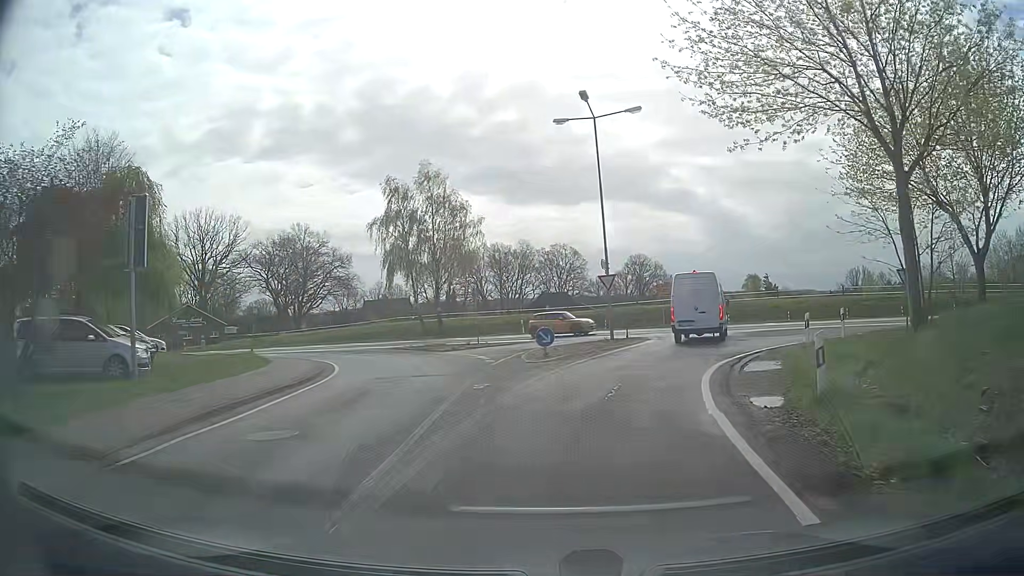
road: secondary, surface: asphalt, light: Day
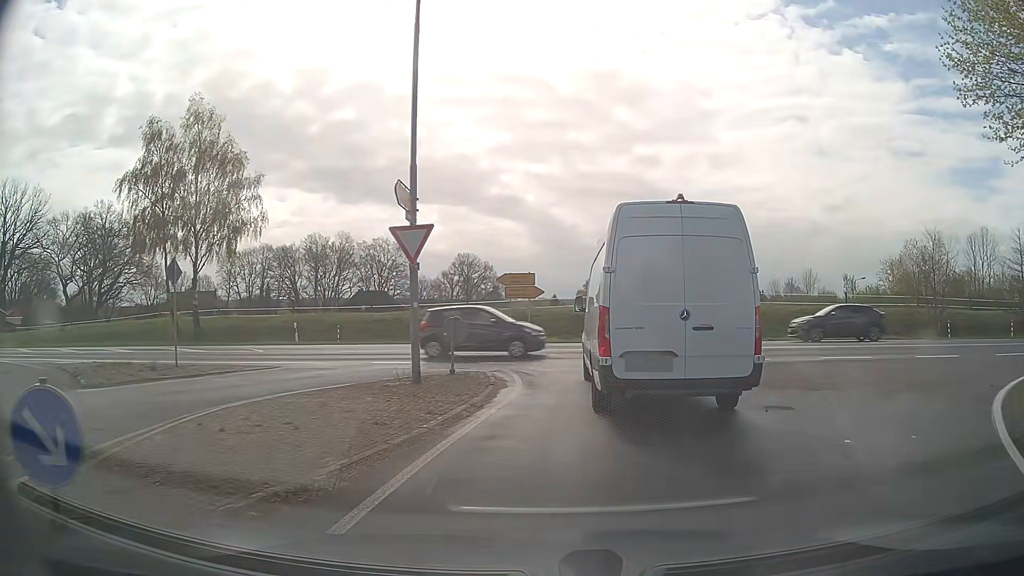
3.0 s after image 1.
(+1.4, +16.8) m; +14°
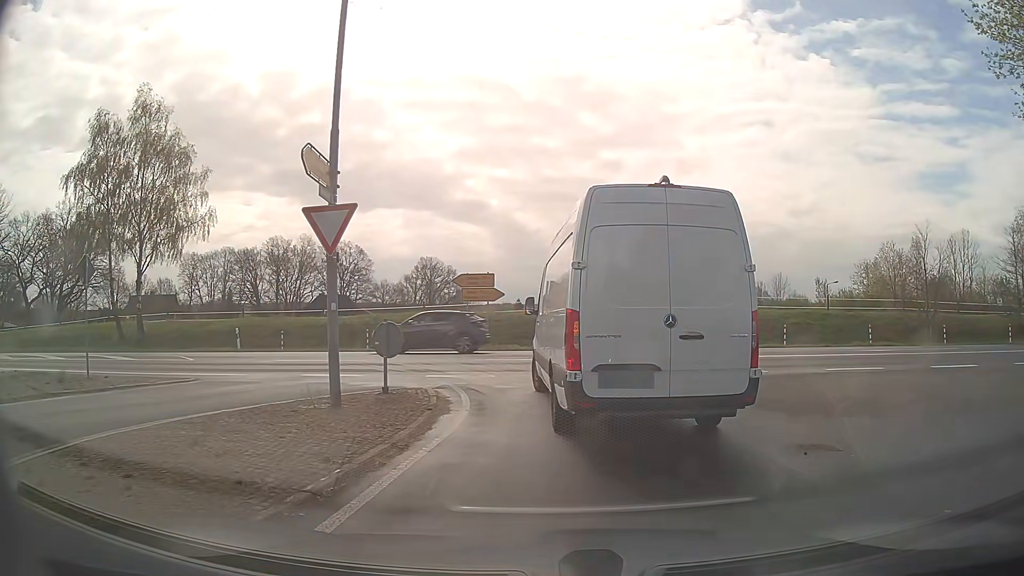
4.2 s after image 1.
(+0.1, +2.5) m; +4°
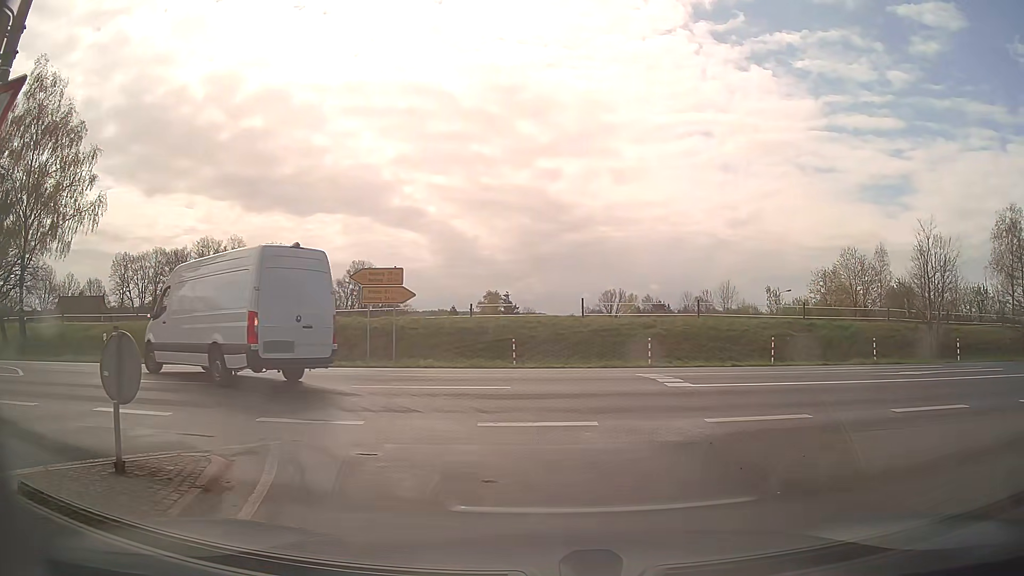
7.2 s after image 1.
(+0.2, +6.3) m; +4°
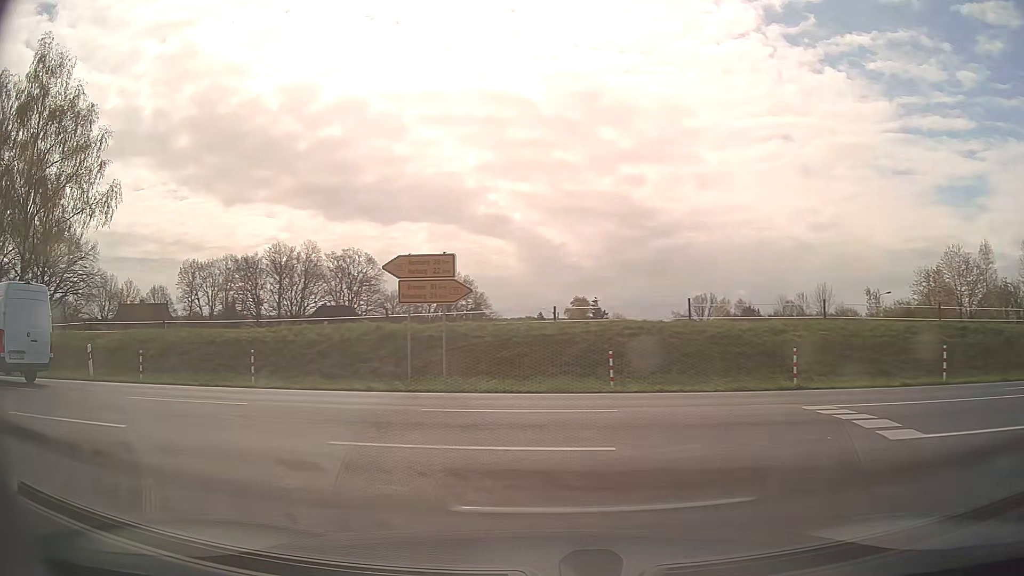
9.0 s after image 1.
(-0.1, +6.2) m; -7°
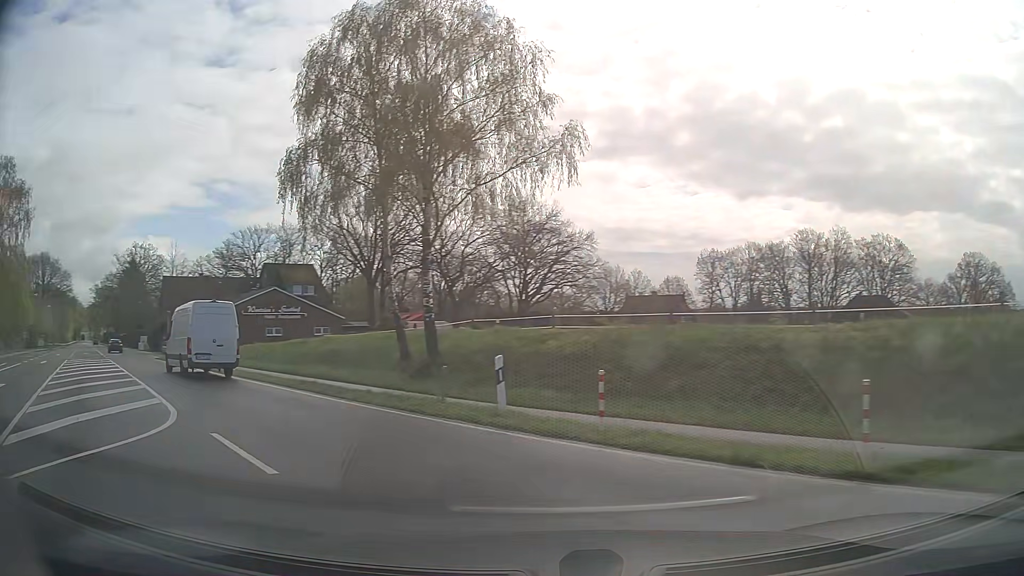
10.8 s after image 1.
(-3.8, +9.7) m; -41°
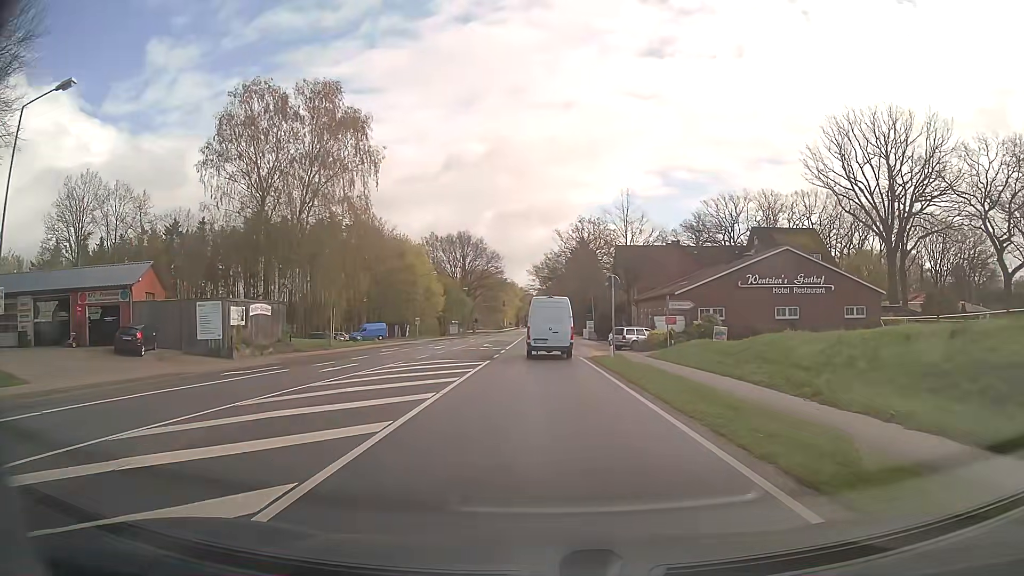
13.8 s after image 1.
(-11.8, +19.8) m; -43°
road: primary
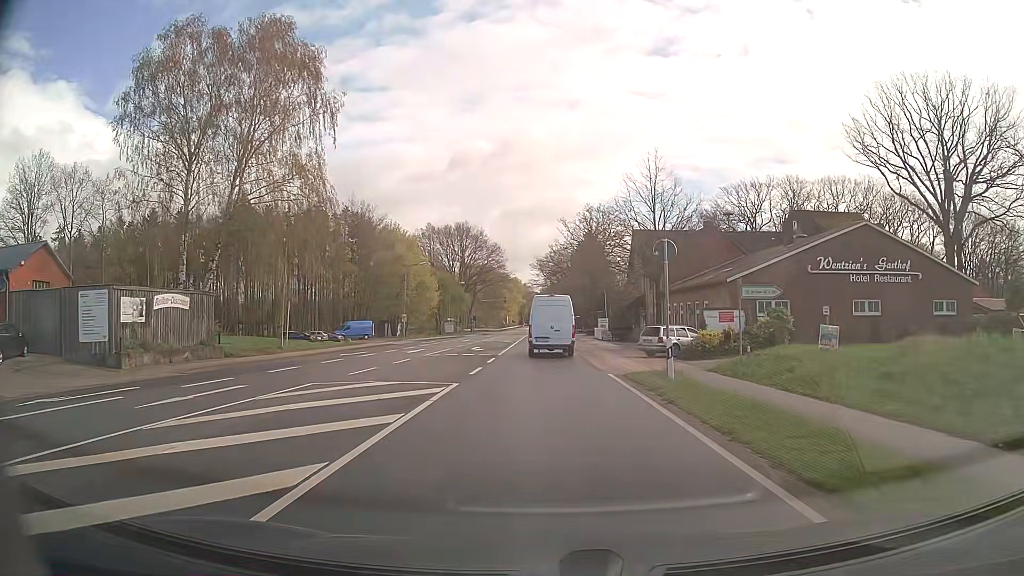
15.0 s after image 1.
(-0.1, +11.6) m; -1°
(0, +10) (0, +20) (0, +30) (0, +40) (0, +50) (0, +60) (0, +70) (0, +80) (0, +90) (+1, +100) m
